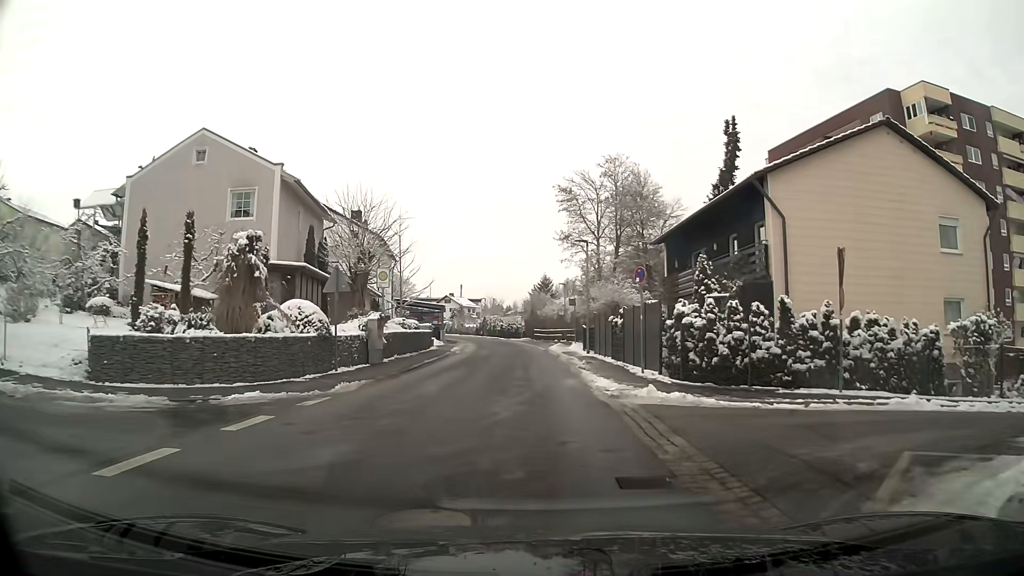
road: residential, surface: asphalt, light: Day
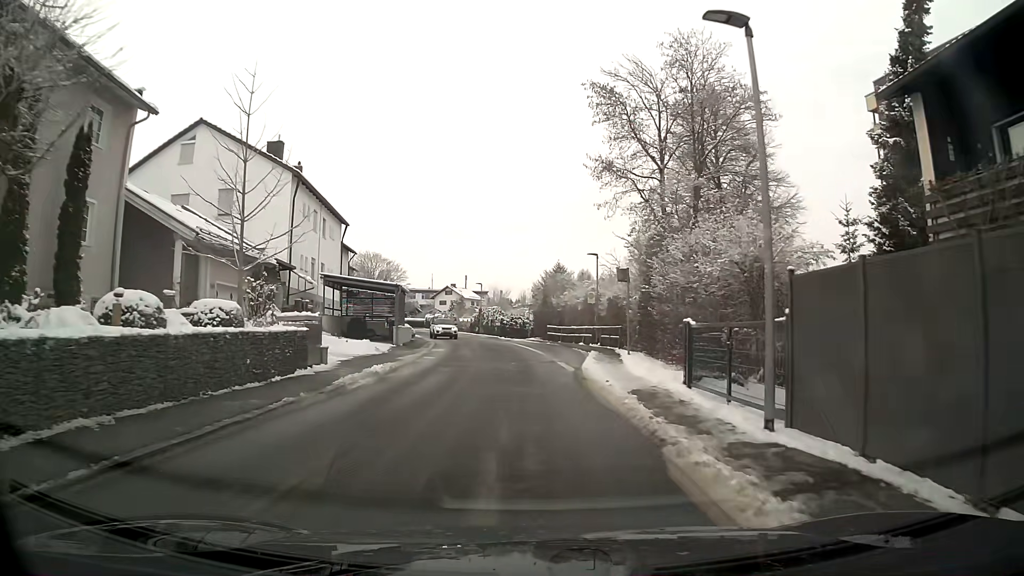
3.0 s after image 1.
(-0.2, +22.5) m; -1°
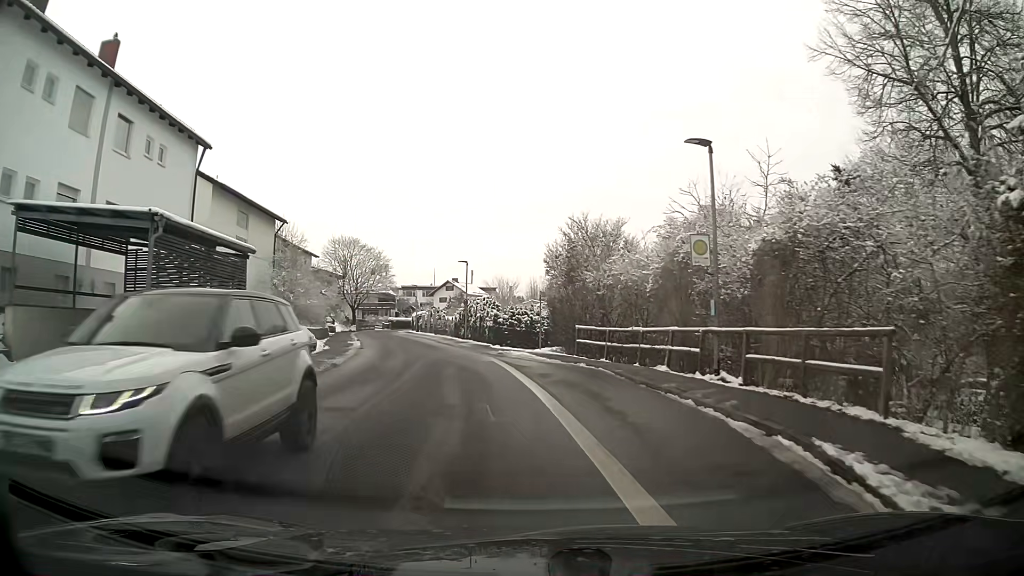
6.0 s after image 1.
(0.0, +23.6) m; -2°
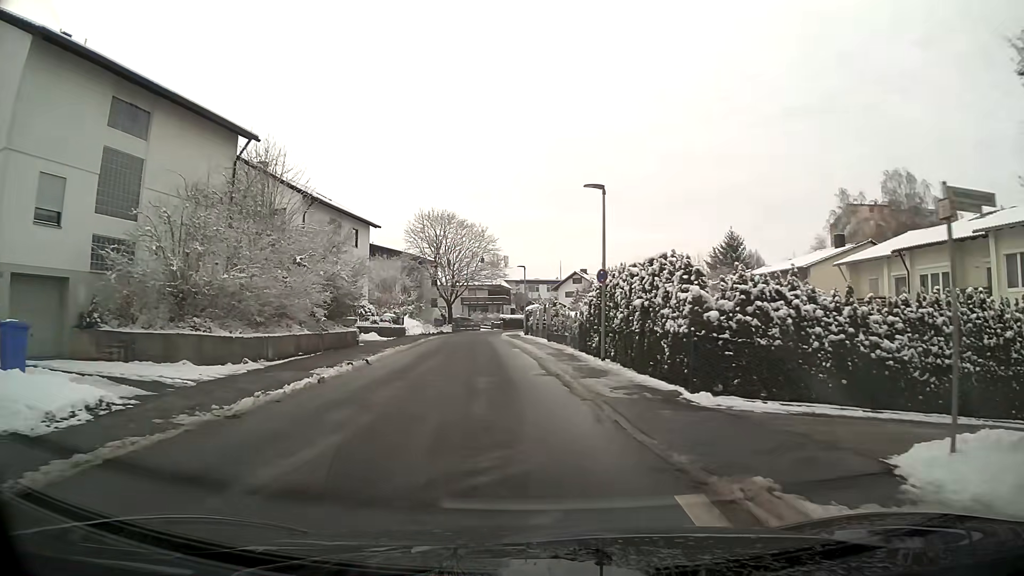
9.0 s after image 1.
(-2.3, +24.0) m; -10°
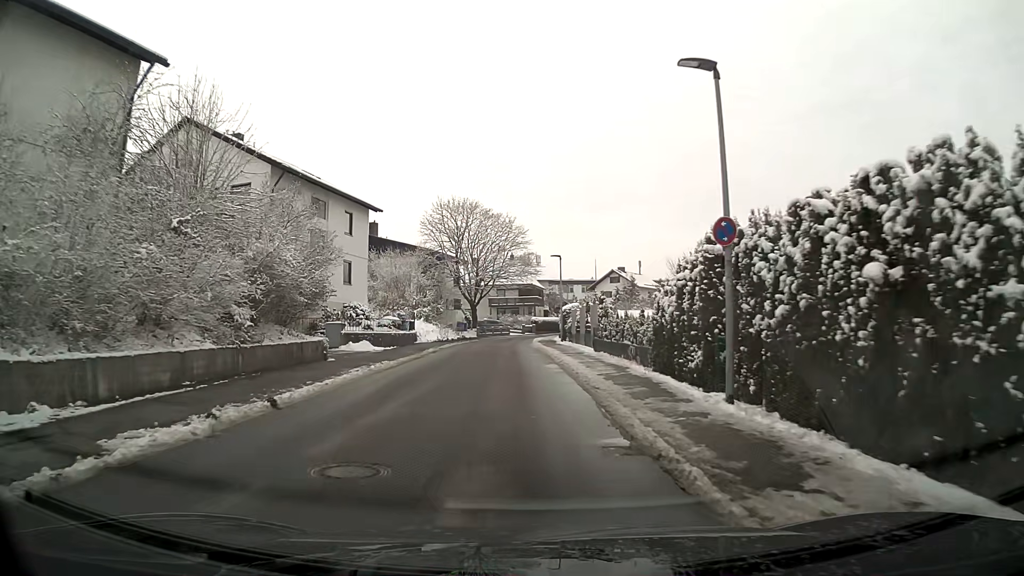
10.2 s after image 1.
(-0.2, +9.7) m; -3°
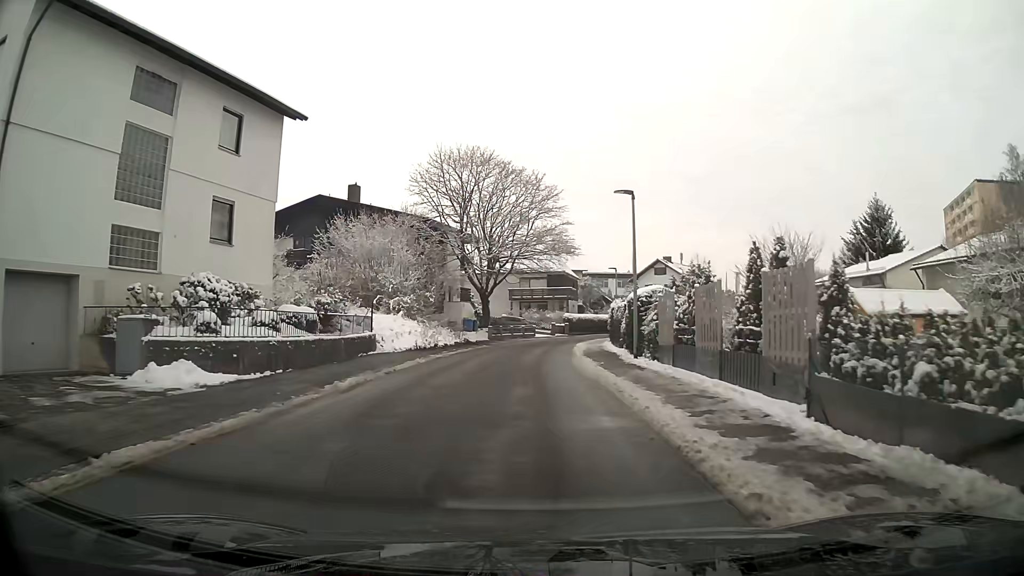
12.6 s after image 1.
(-0.5, +19.5) m; -2°
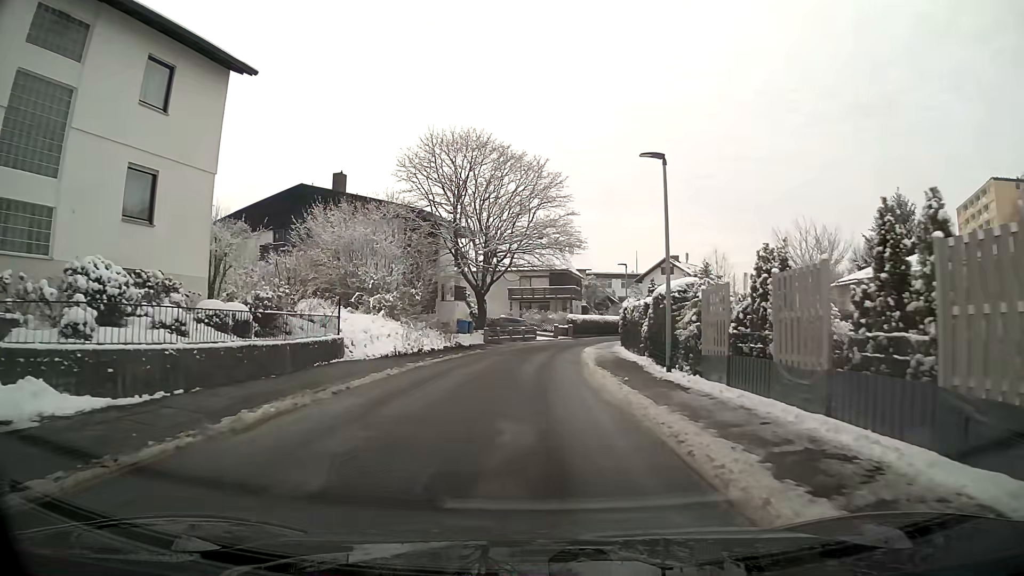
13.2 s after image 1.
(0.0, +4.9) m; 0°
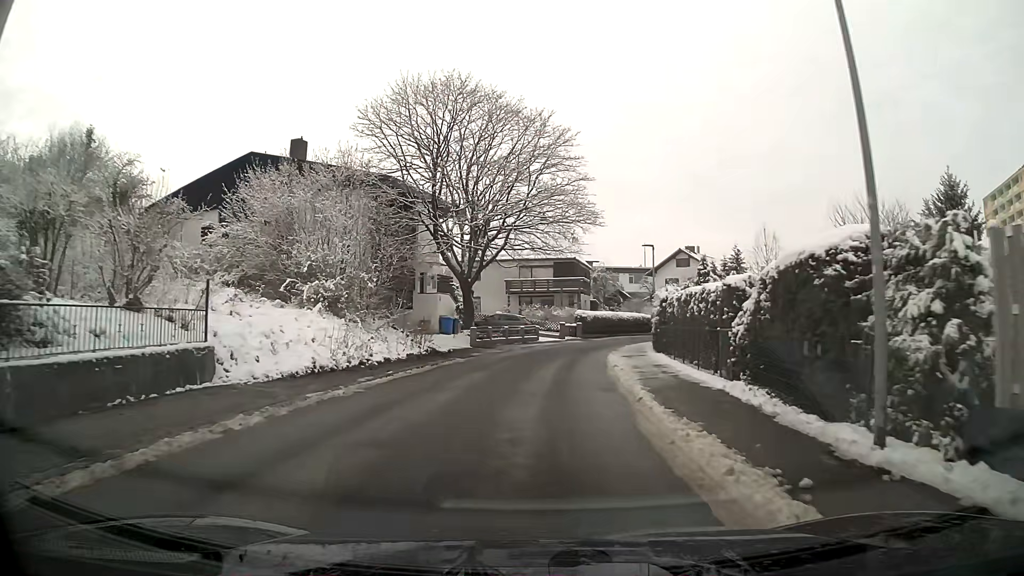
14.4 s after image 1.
(0.0, +9.8) m; 0°
(0, +10) (+1, +20) (+2, +30) (+5, +40) (+8, +49) (+13, +58) (+19, +66) (+25, +74) (+31, +82) (+37, +90) m
